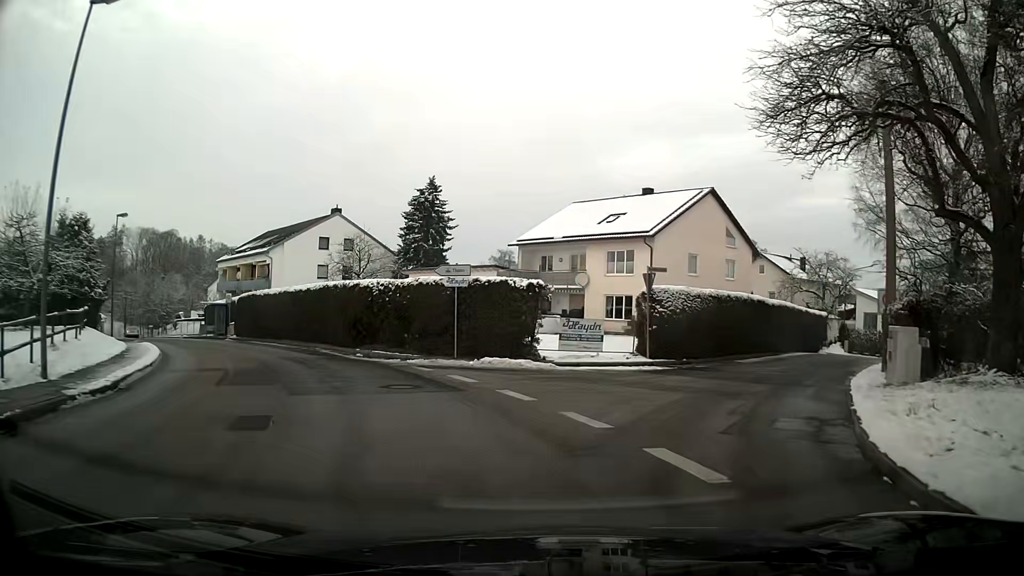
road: unclassified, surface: asphalt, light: Day
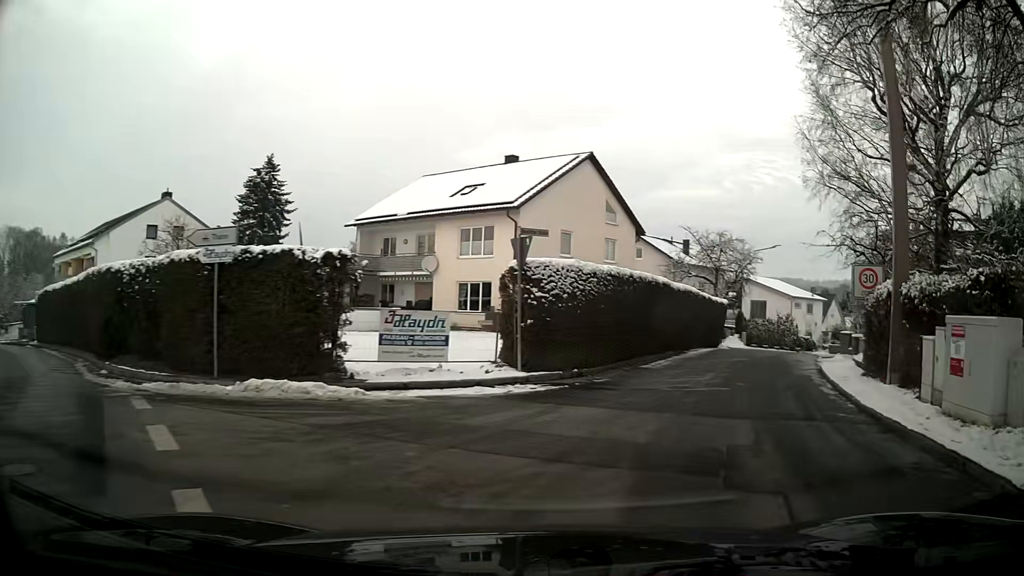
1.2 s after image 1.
(+0.8, +7.7) m; +14°
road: residential
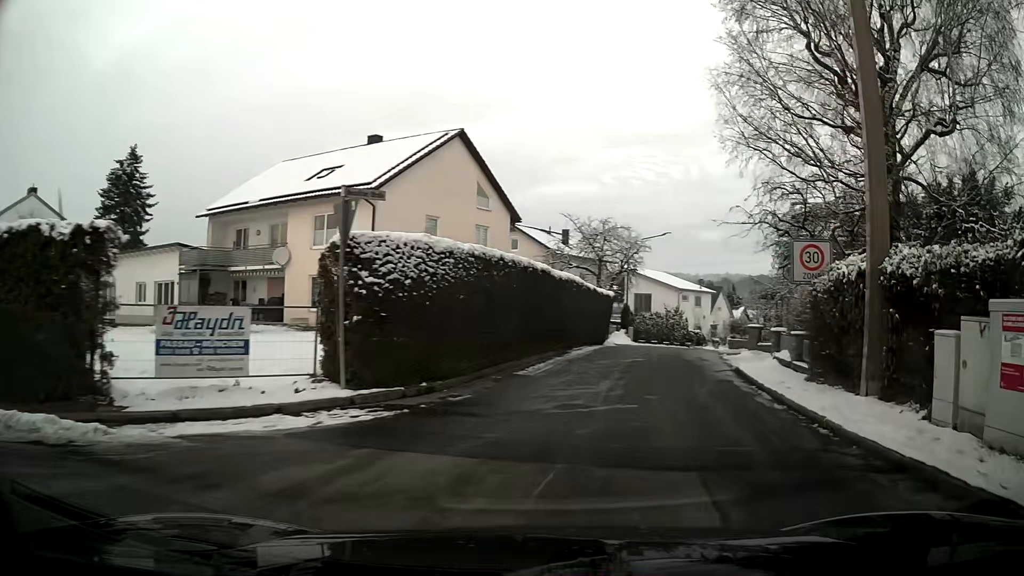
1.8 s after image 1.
(+0.3, +4.0) m; +9°
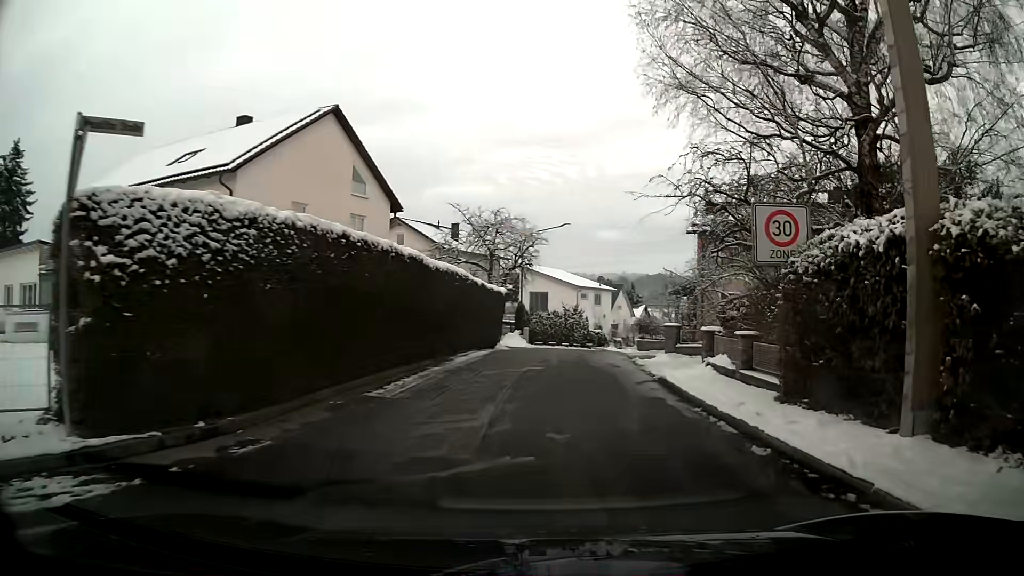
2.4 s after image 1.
(+0.3, +4.1) m; +7°
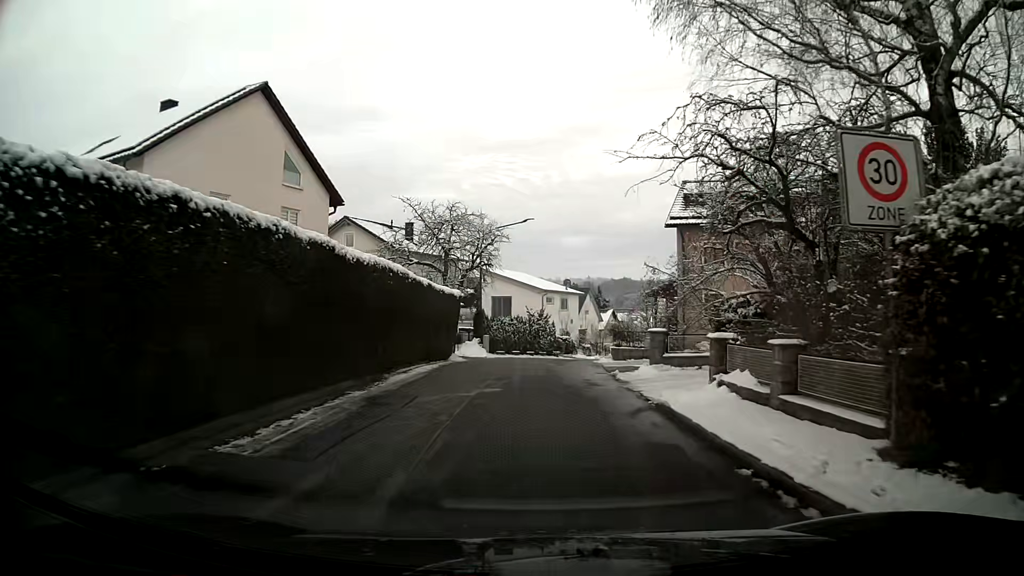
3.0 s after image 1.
(+0.1, +4.2) m; +1°
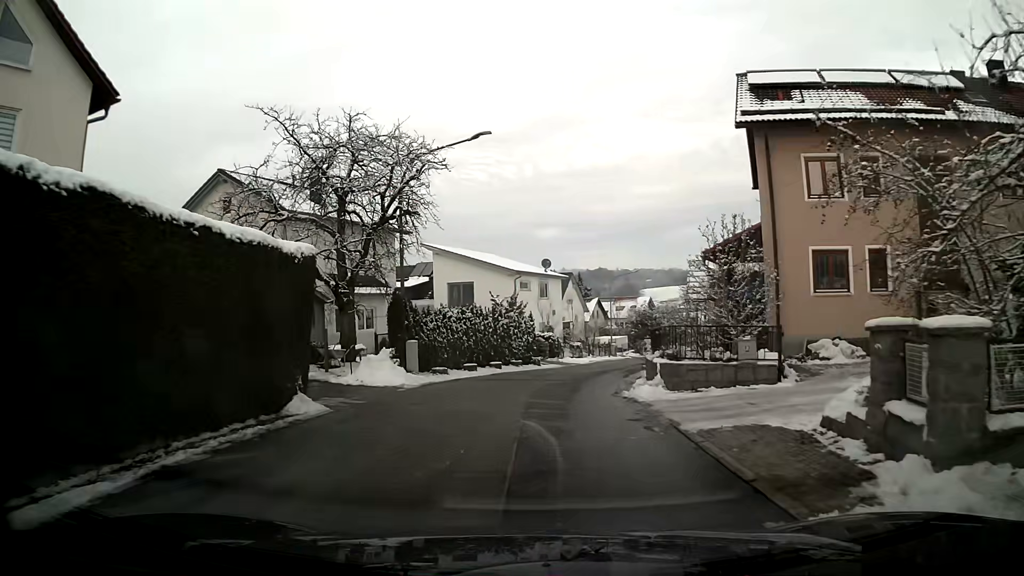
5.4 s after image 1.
(+0.5, +16.0) m; +4°
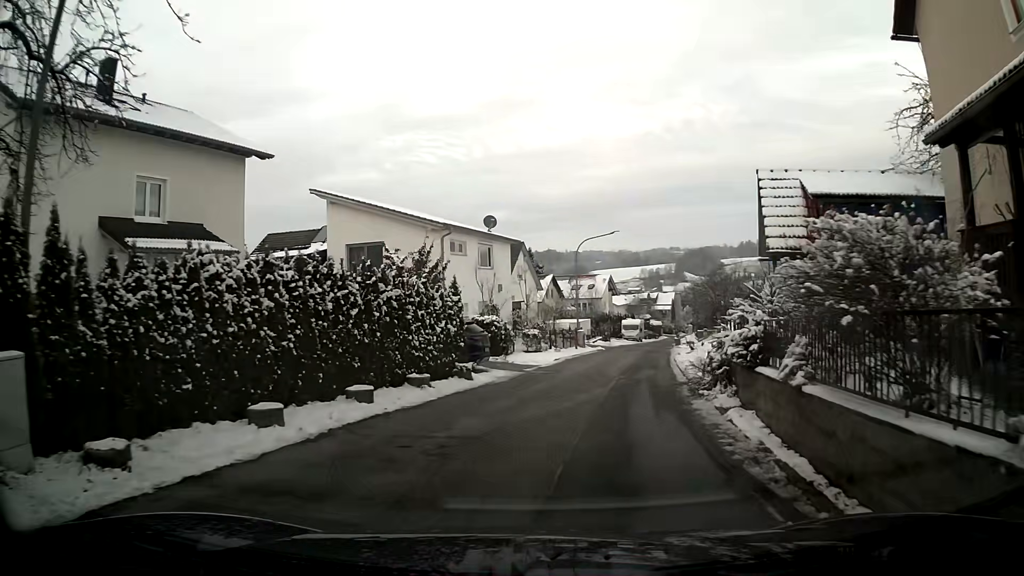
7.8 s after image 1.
(+0.5, +15.3) m; +5°
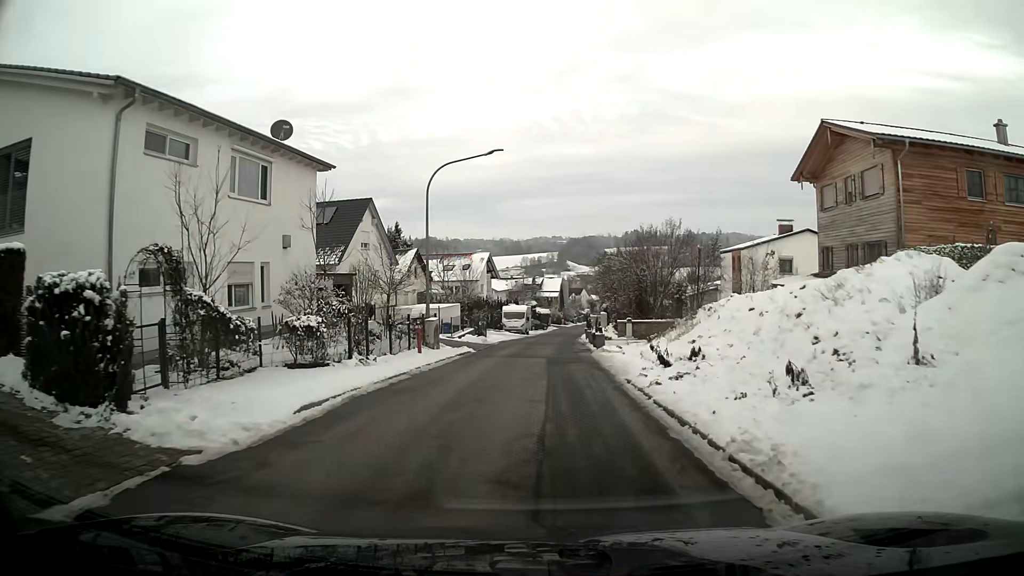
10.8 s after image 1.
(+1.8, +18.7) m; +9°
(0, +10) (0, +20) (+1, +30) (+1, +40) (+2, +50) (+3, +60) (+4, +70) (+5, +80) (+6, +90) (+7, +100) m
